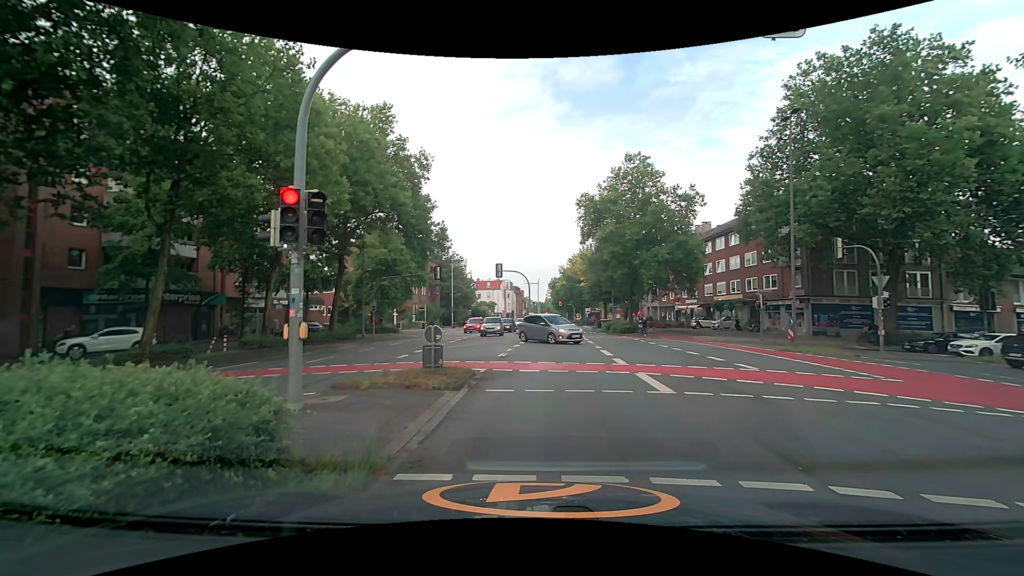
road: secondary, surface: asphalt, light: Day
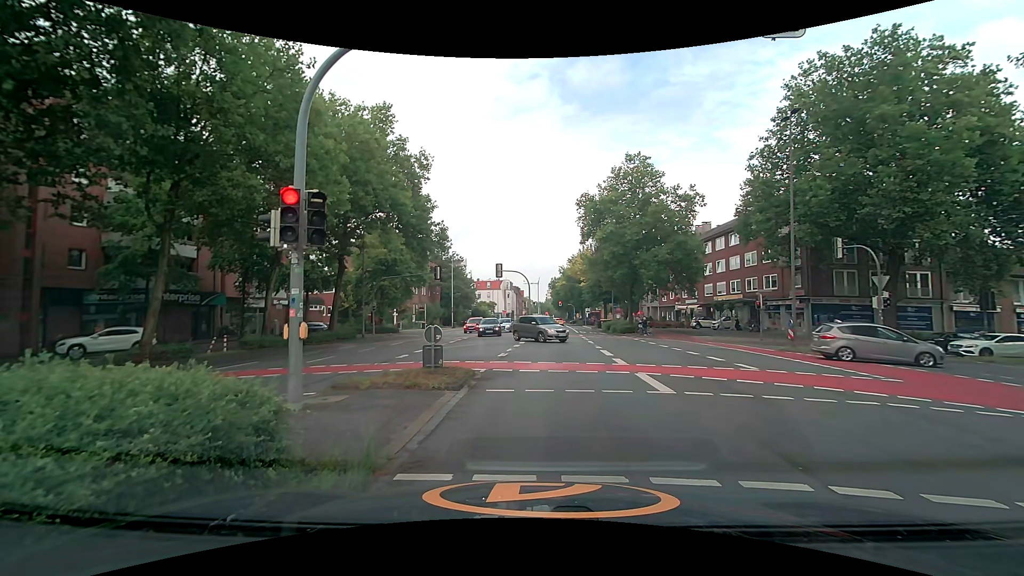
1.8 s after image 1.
(0.0, 0.0) m; 0°
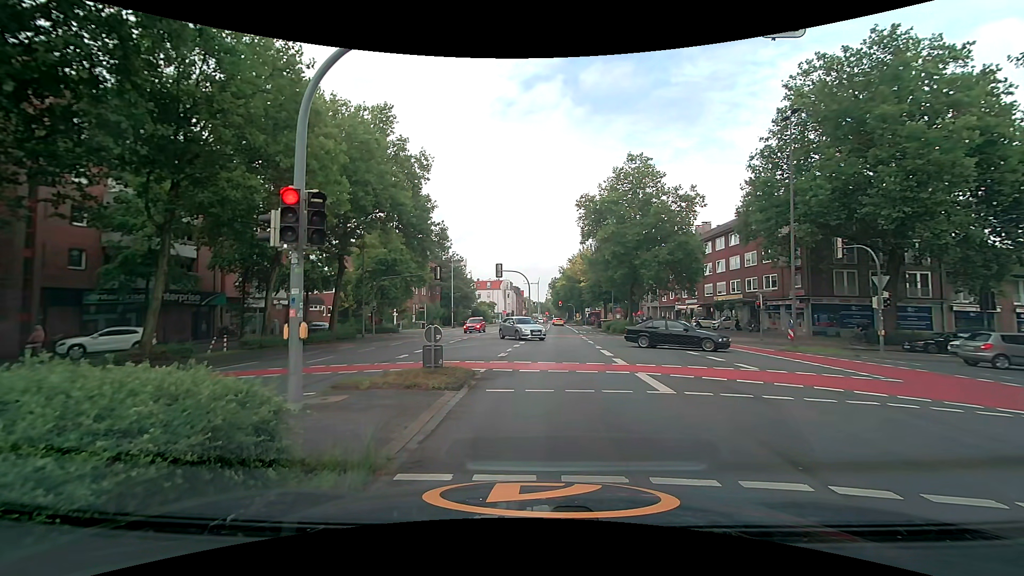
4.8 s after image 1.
(0.0, 0.0) m; 0°
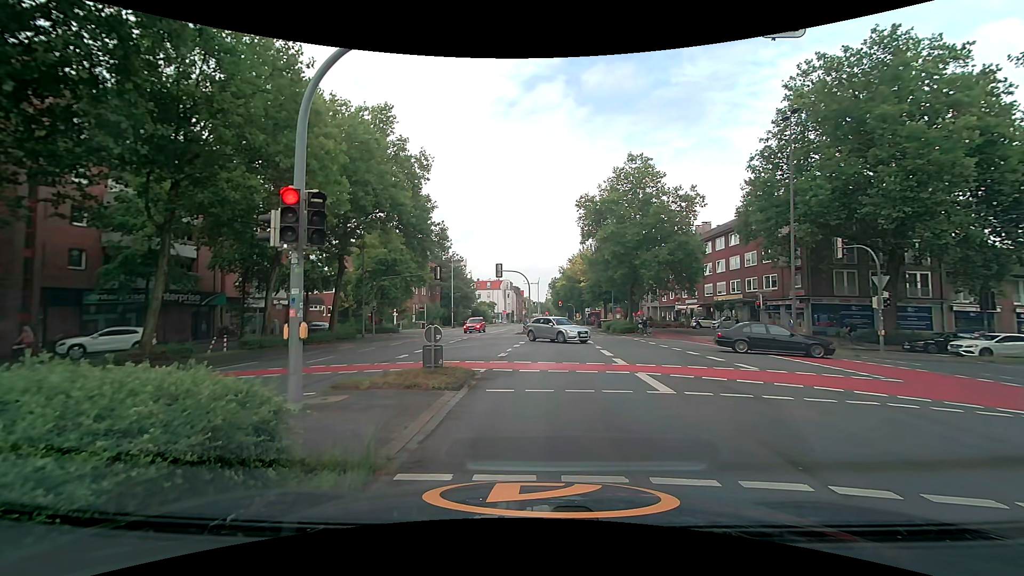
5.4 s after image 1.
(0.0, 0.0) m; 0°
